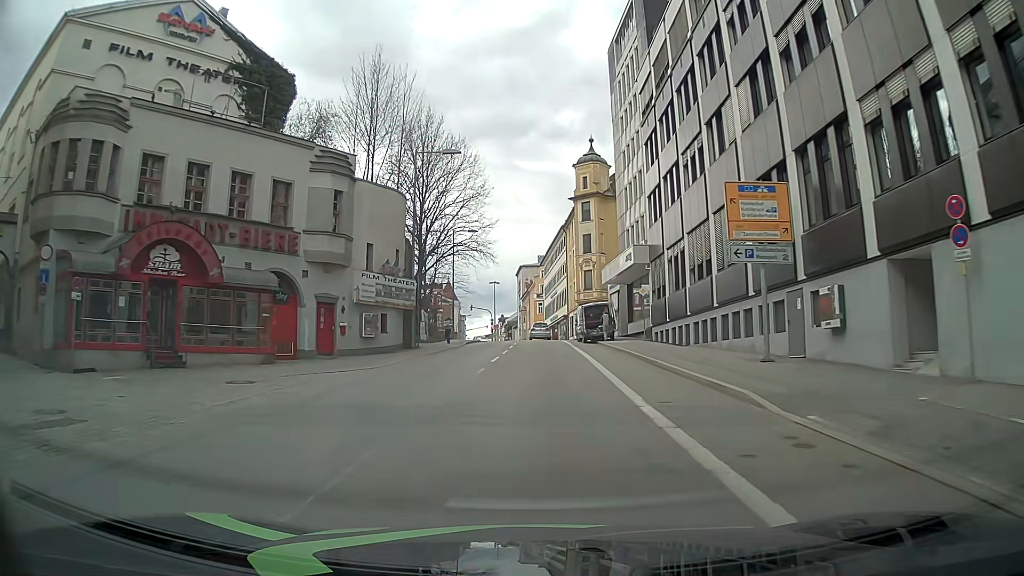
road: tertiary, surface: asphalt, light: Day
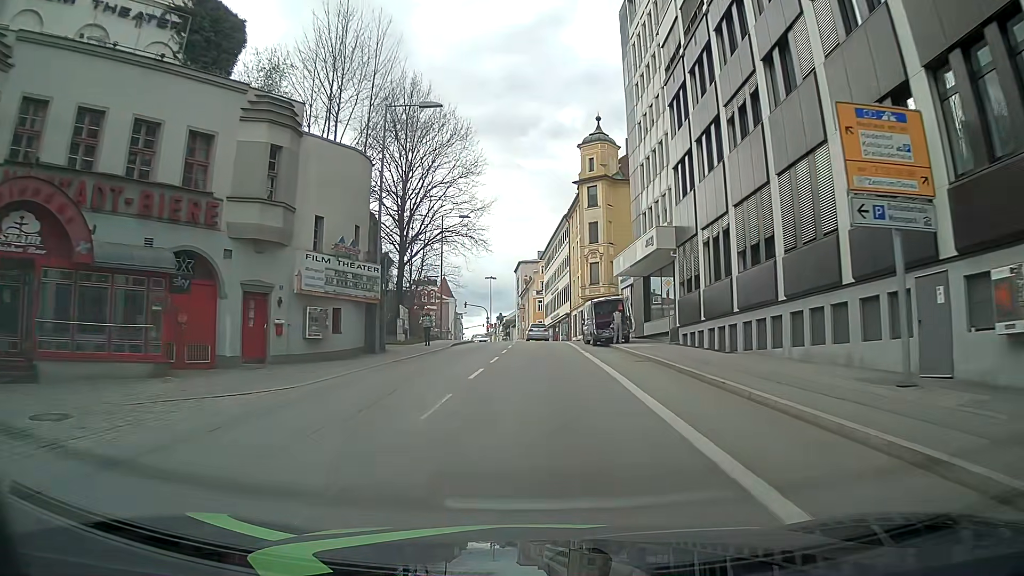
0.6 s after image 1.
(0.0, +7.4) m; 0°
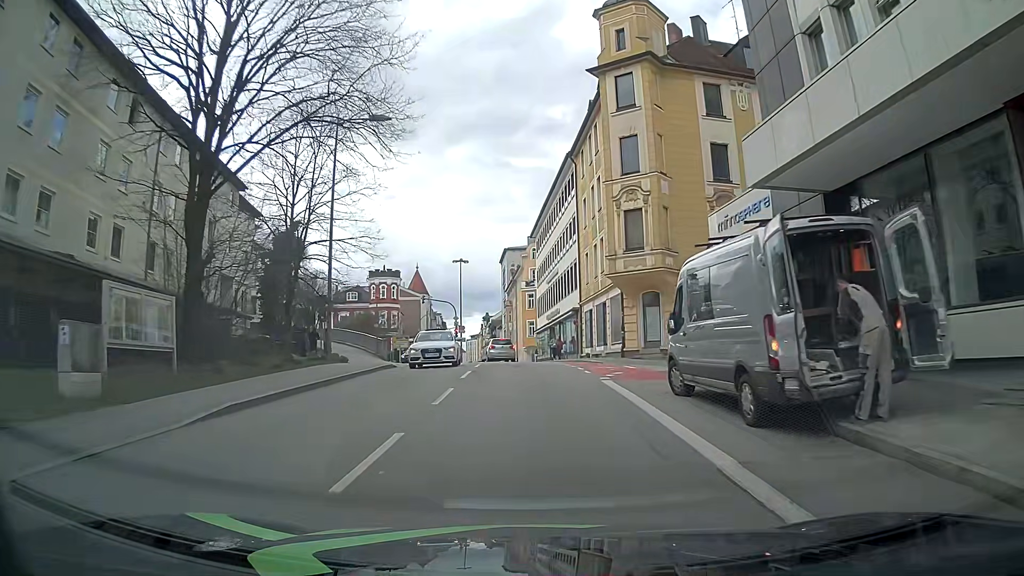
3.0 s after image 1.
(+0.2, +27.6) m; 0°
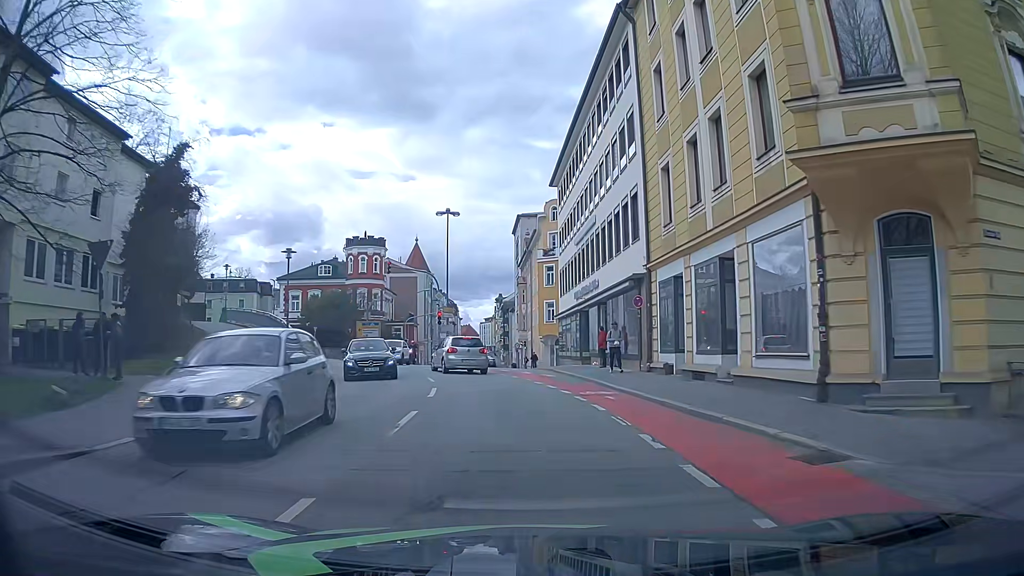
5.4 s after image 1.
(-0.2, +20.7) m; -1°
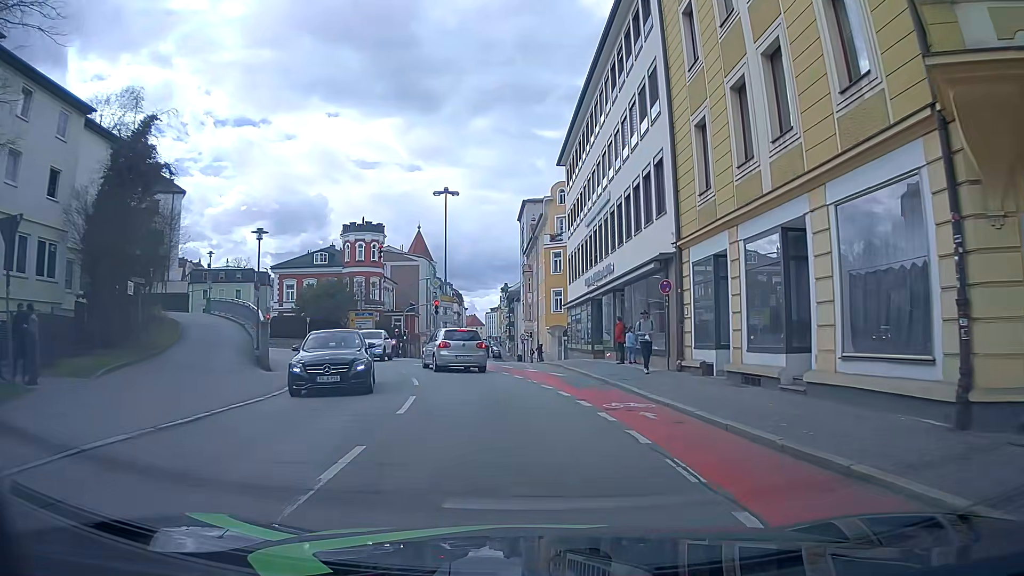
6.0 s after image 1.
(-0.1, +3.8) m; -1°
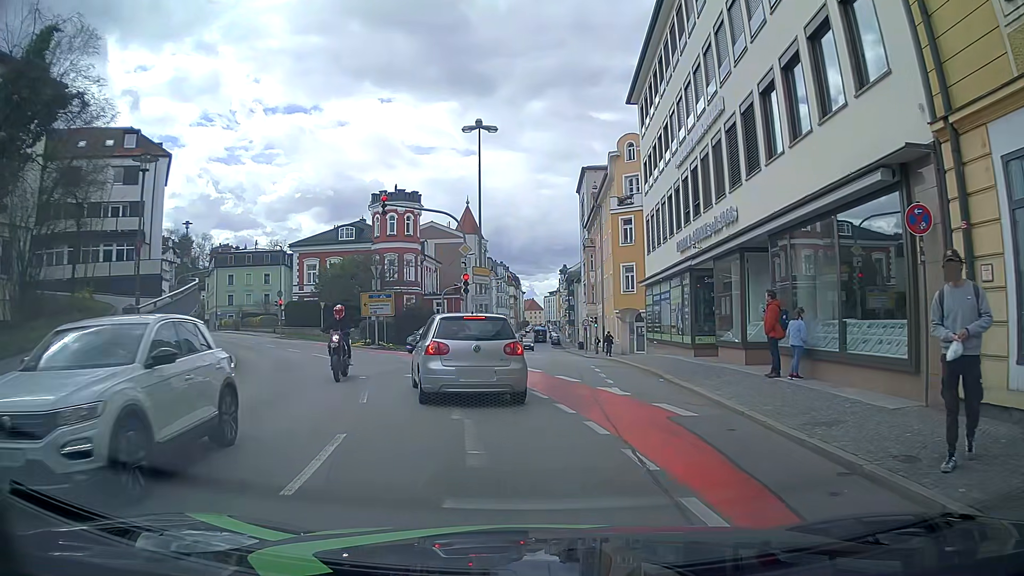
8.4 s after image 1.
(-0.4, +11.2) m; -7°
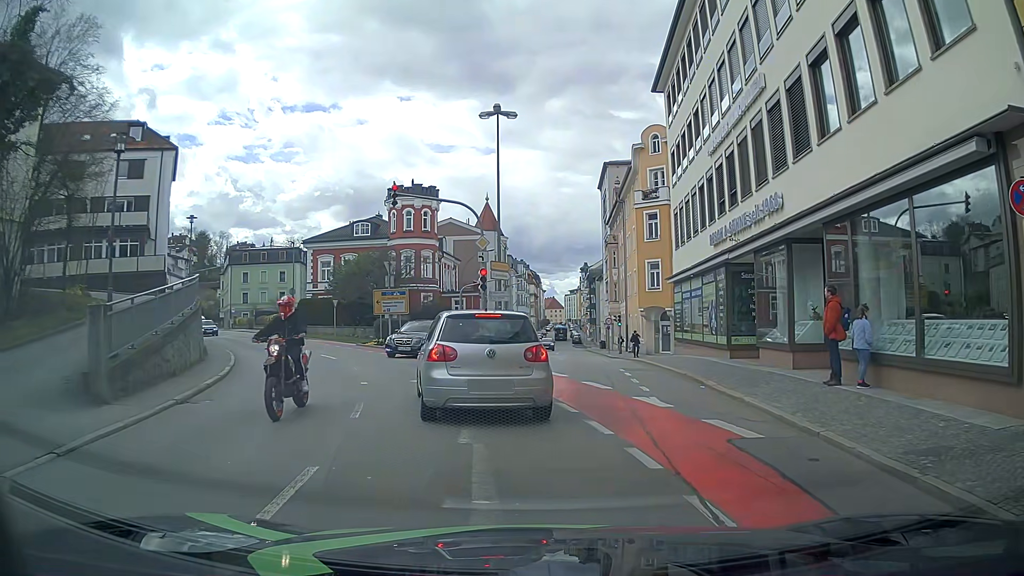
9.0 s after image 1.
(0.0, +1.8) m; -4°
